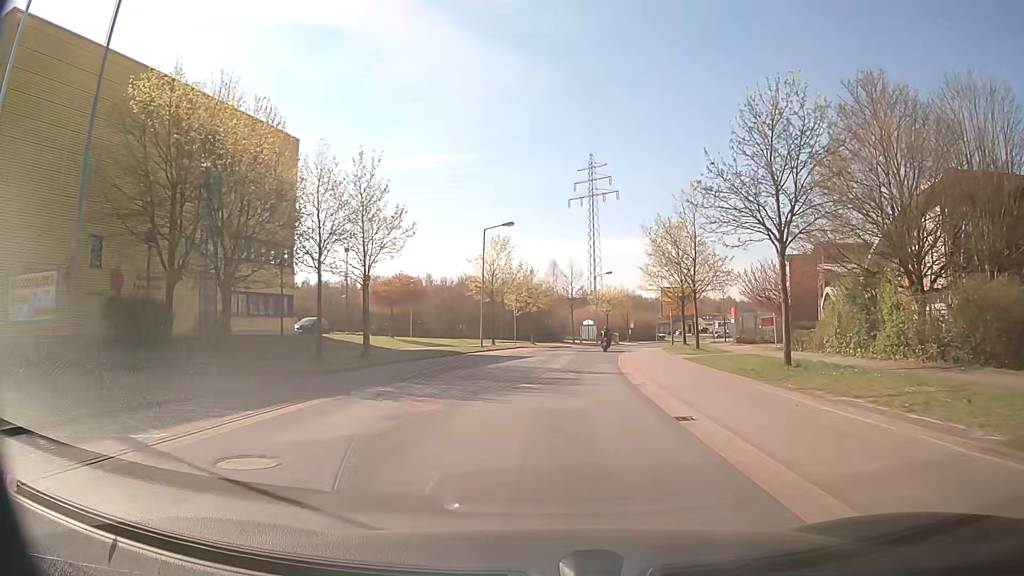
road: residential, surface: asphalt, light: Day
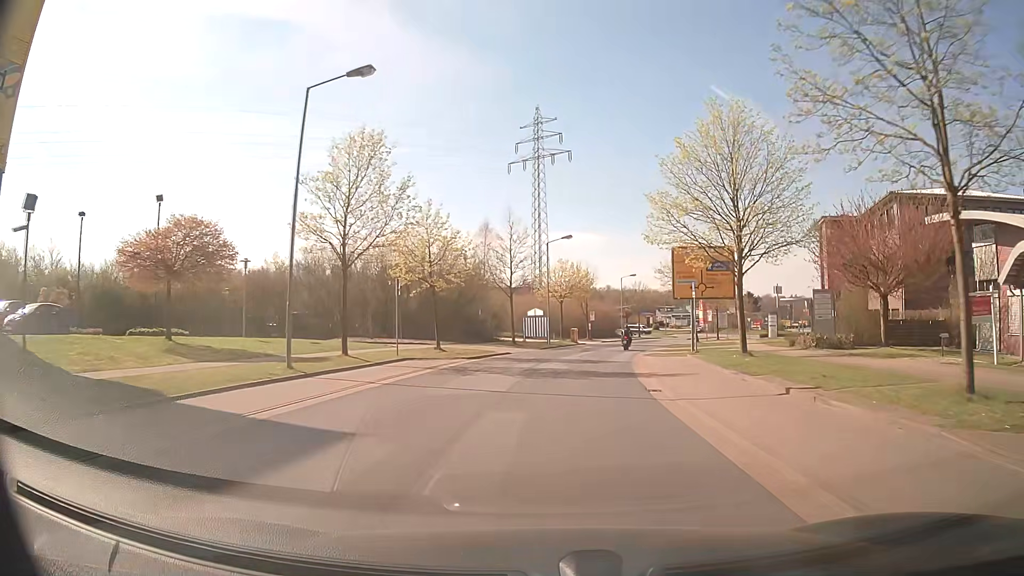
(+1.2, +26.1) m; +5°
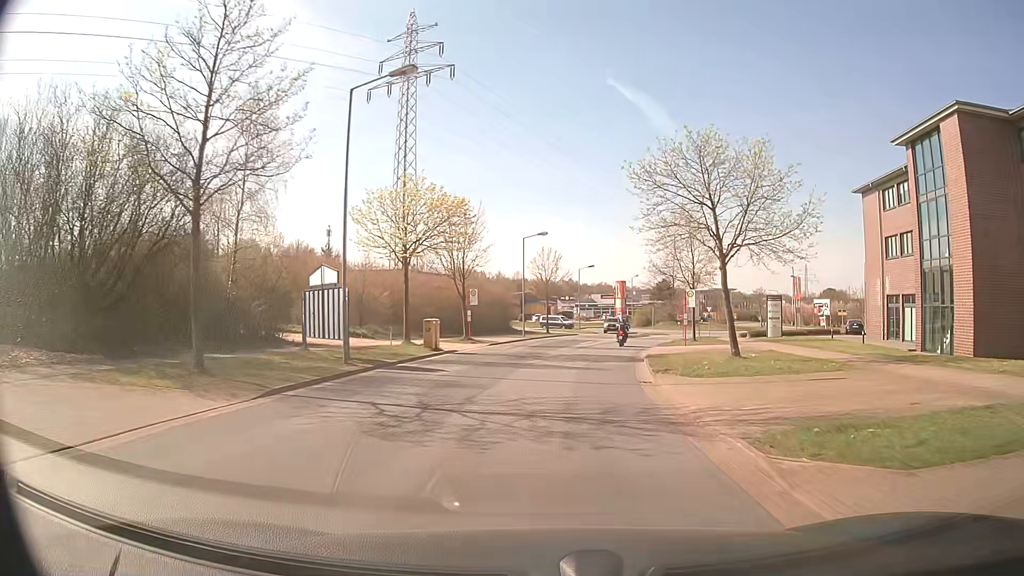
(+2.6, +32.4) m; +9°
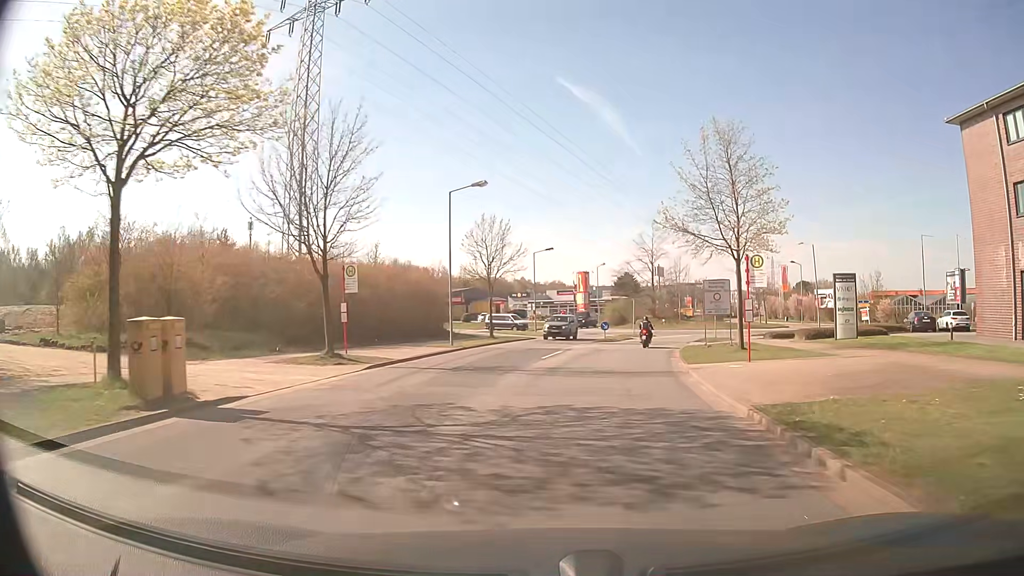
(+0.6, +18.8) m; +4°
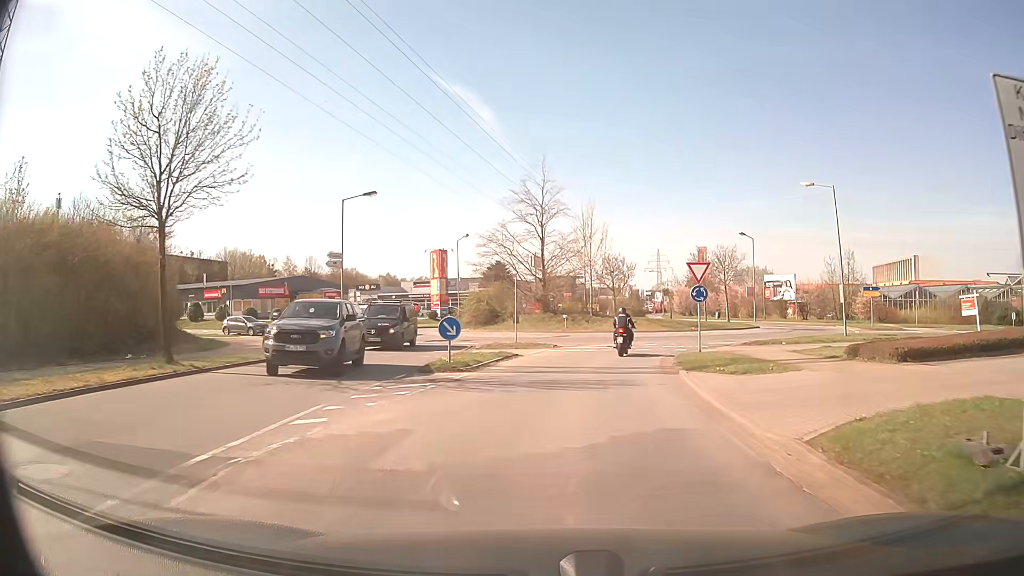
(+2.8, +27.0) m; +12°
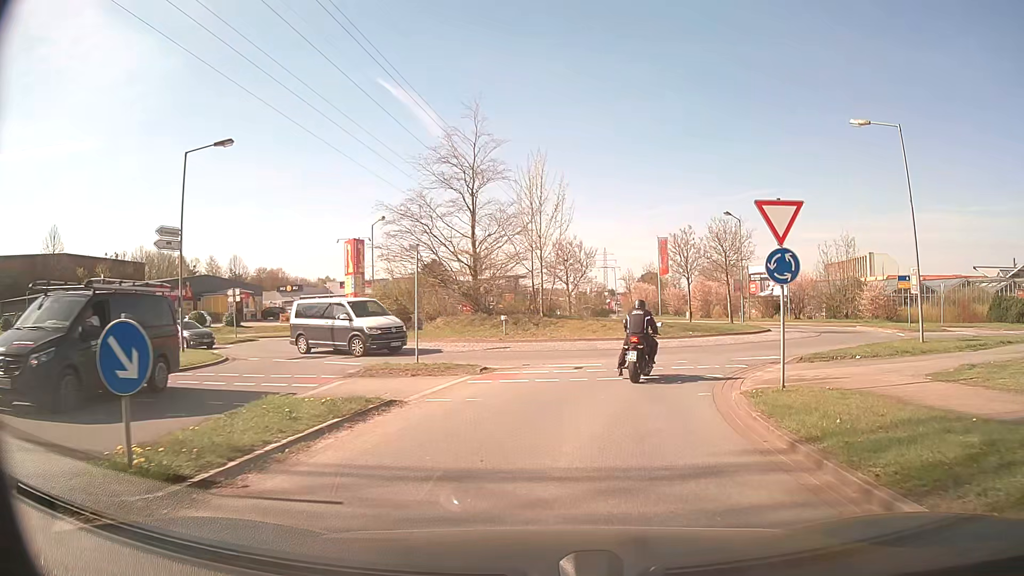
(+0.3, +12.1) m; +4°
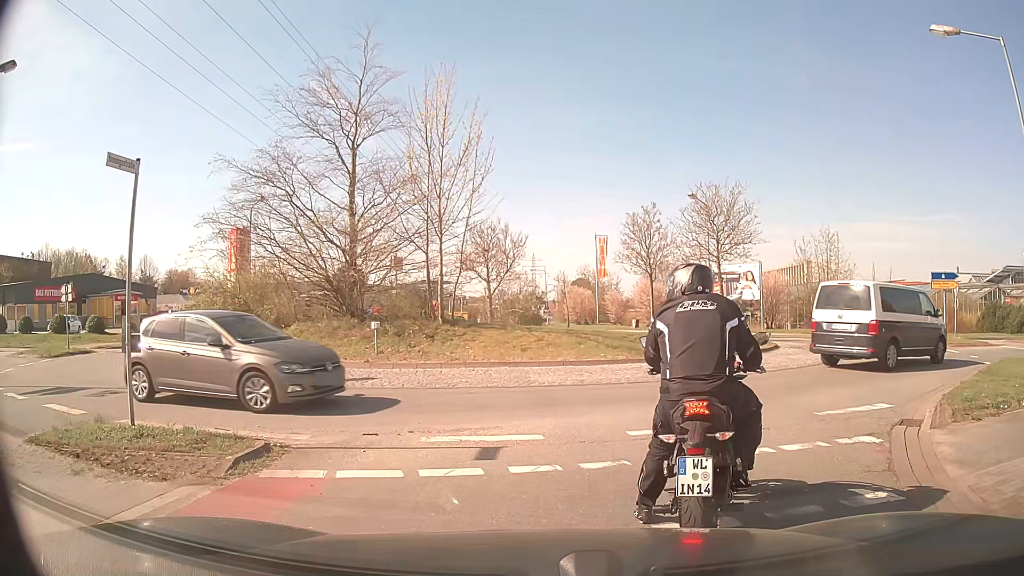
(+0.4, +9.5) m; +4°
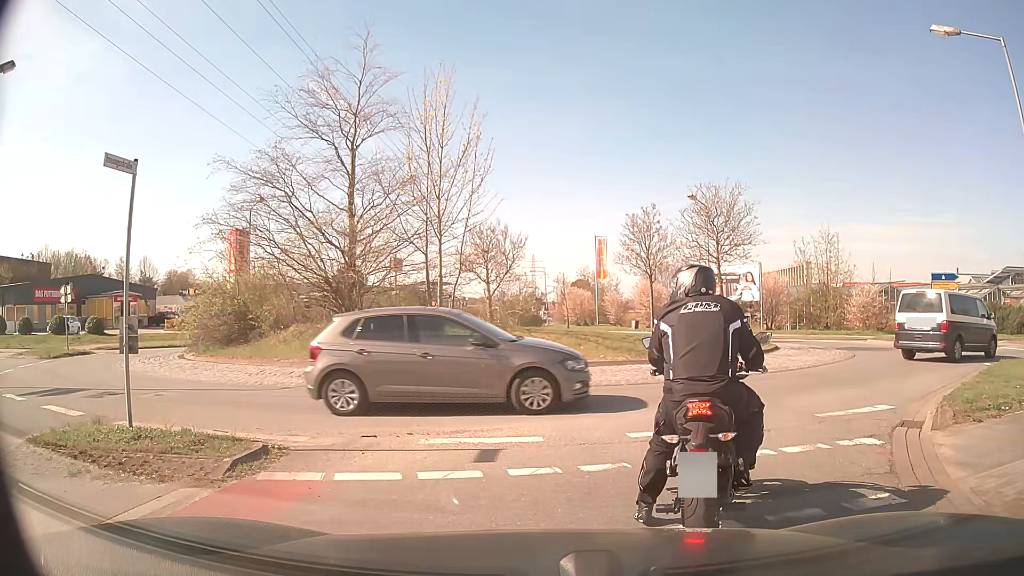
(0.0, +0.1) m; 0°
(+2, +10) (+9, +17) (+13, +26) (+11, +36) (+5, +44) (+1, +53) (0, +63) (0, +73) (0, +83) (0, +93) m
